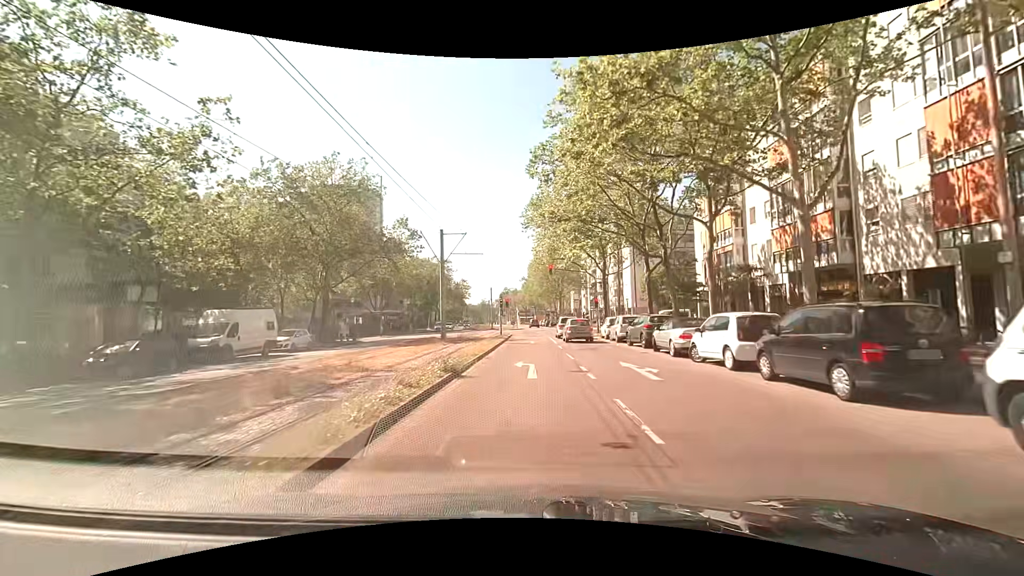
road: tertiary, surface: asphalt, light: Day
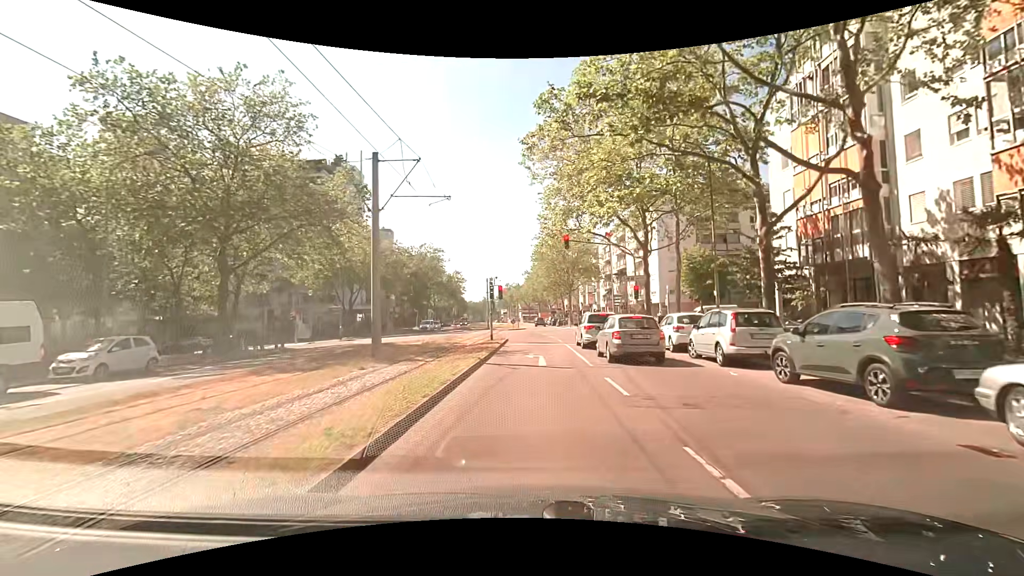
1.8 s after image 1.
(-0.4, +14.7) m; -2°
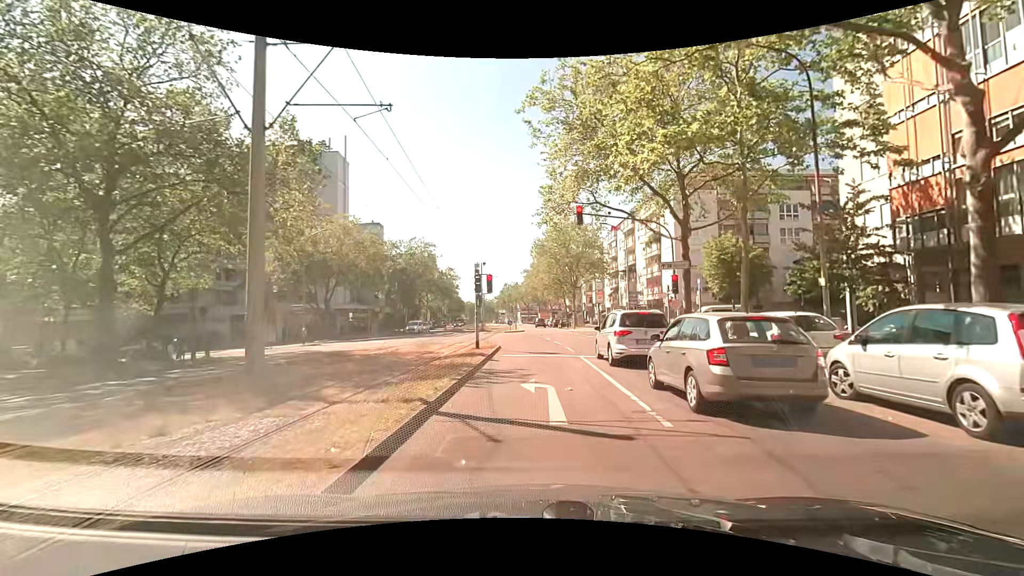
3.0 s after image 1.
(0.0, +7.6) m; 0°
